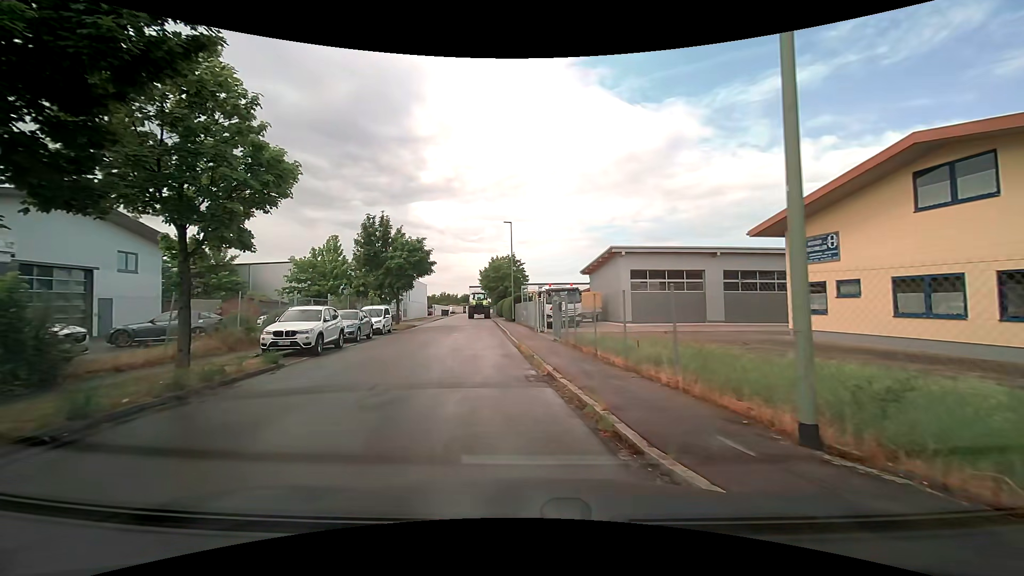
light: Day
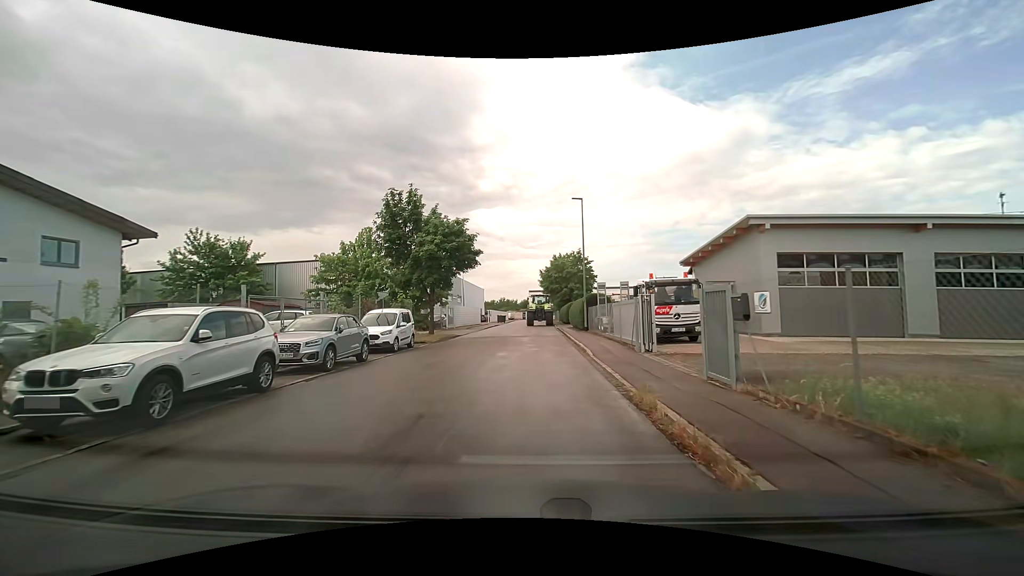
(-0.8, +10.8) m; -7°
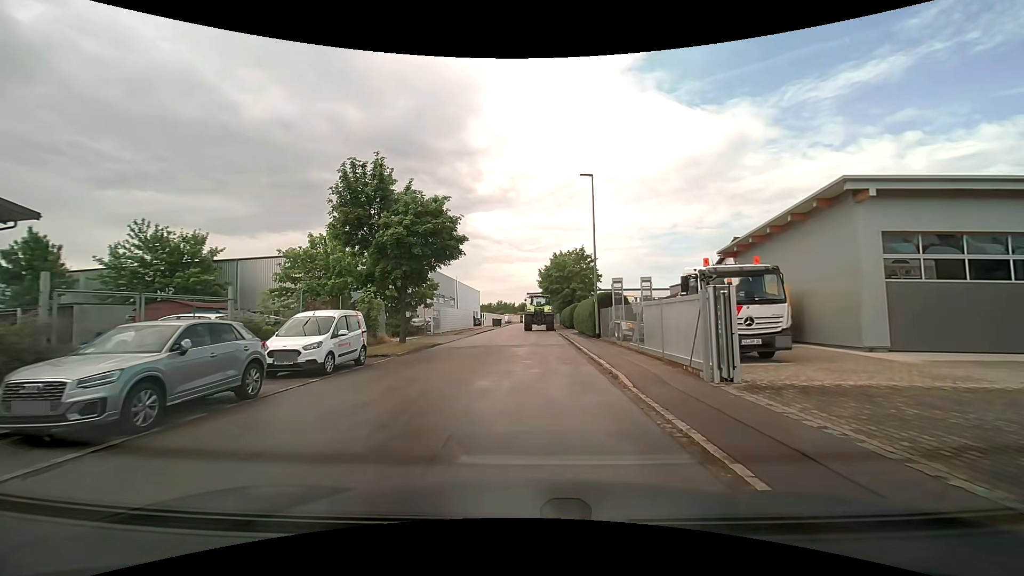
(0.0, +6.4) m; 0°
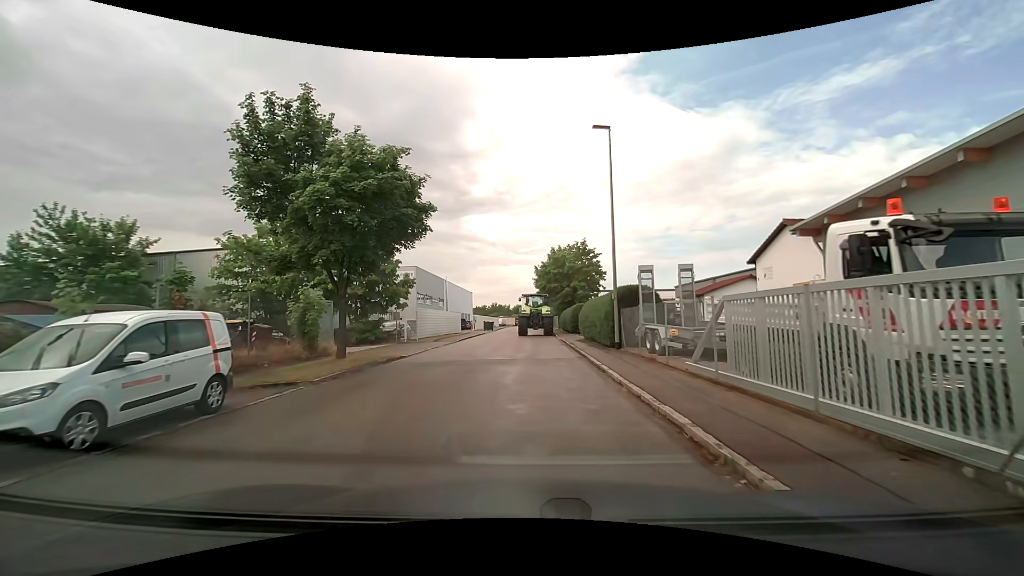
(0.0, +7.2) m; 0°
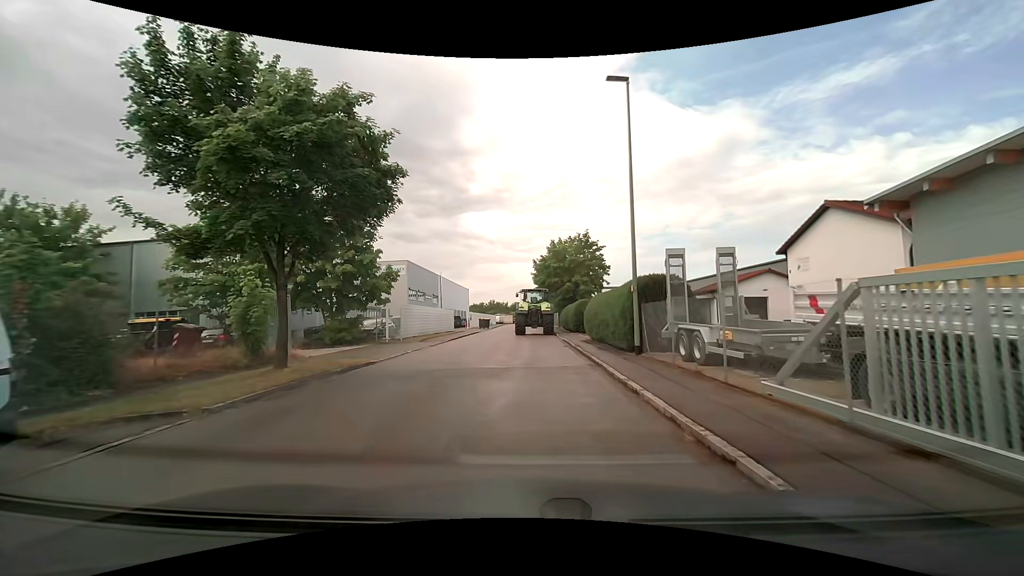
(0.0, +3.9) m; 0°
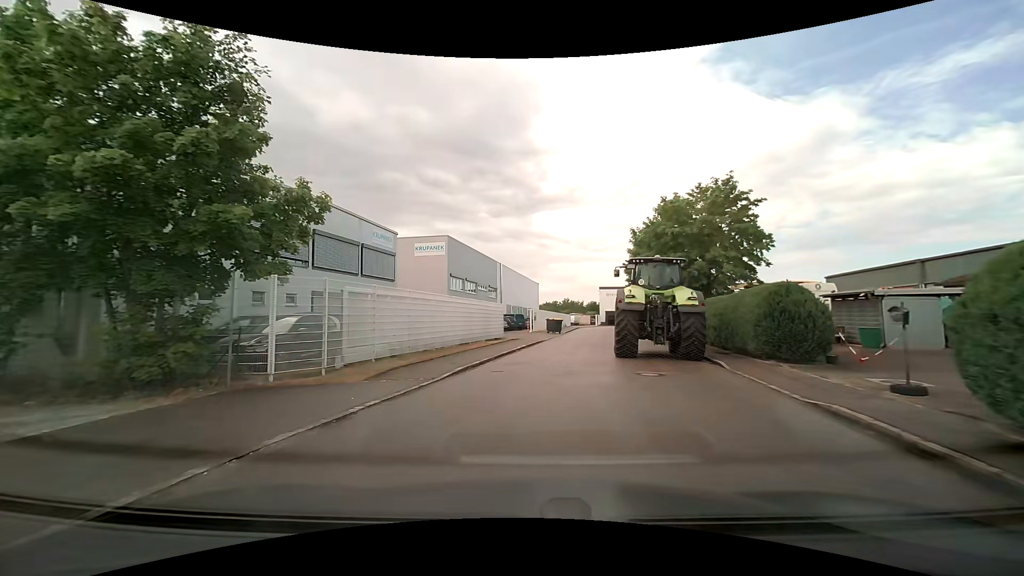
(-0.9, +19.6) m; -8°
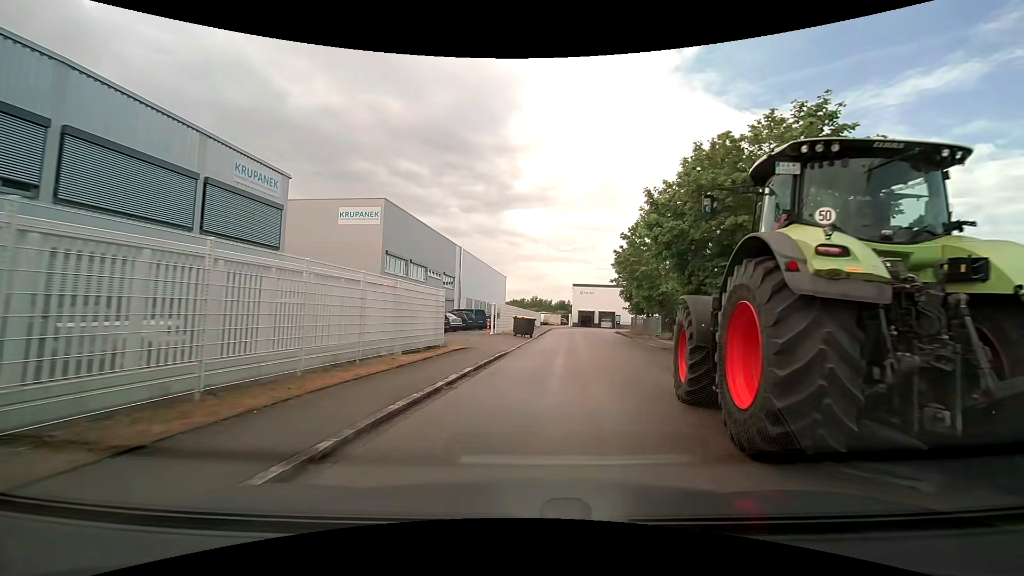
(+0.2, +12.1) m; +3°
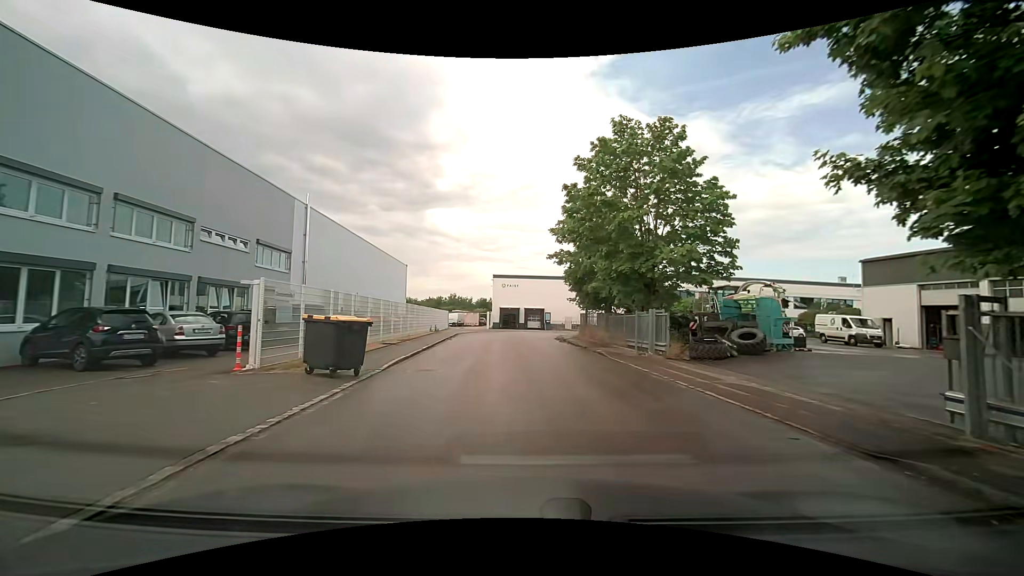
(+2.0, +20.9) m; +9°
(0, +10) (0, +20) (-1, +30) (0, +40) (+5, +48) (+14, +53) (+24, +54) (+34, +57) (+43, +58) (+53, +58) m
